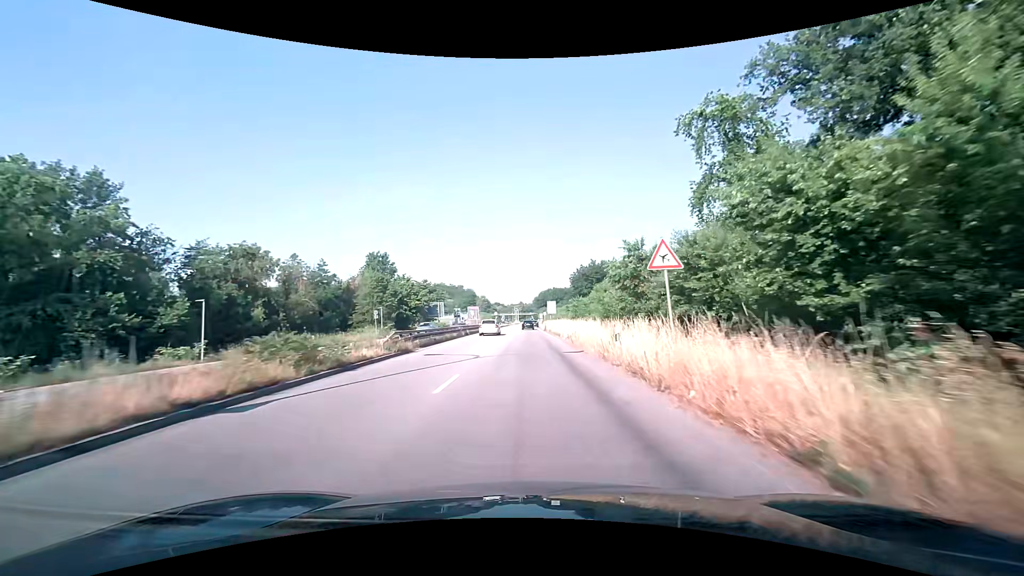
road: primary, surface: asphalt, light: Day
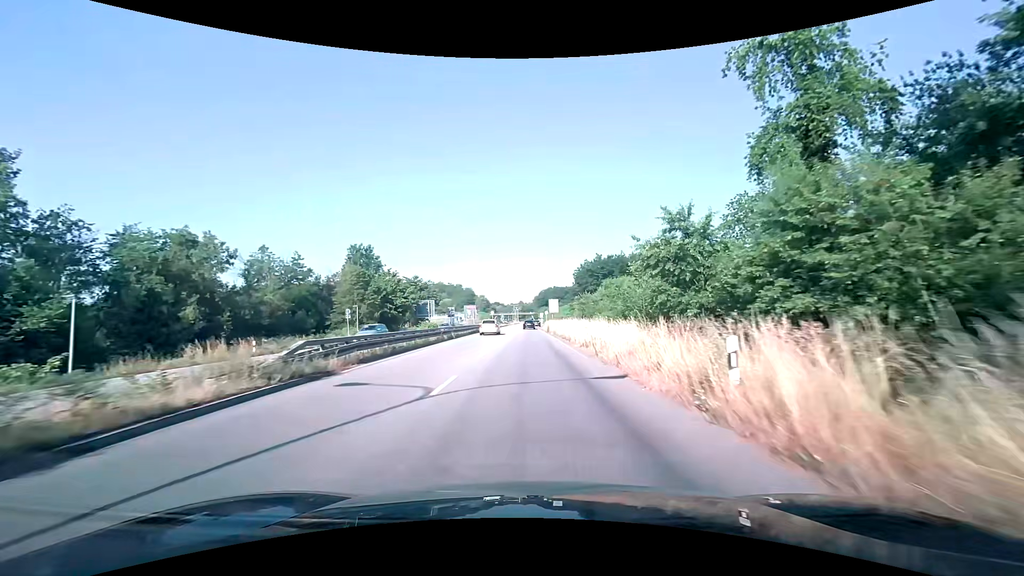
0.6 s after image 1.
(0.0, +9.2) m; 0°
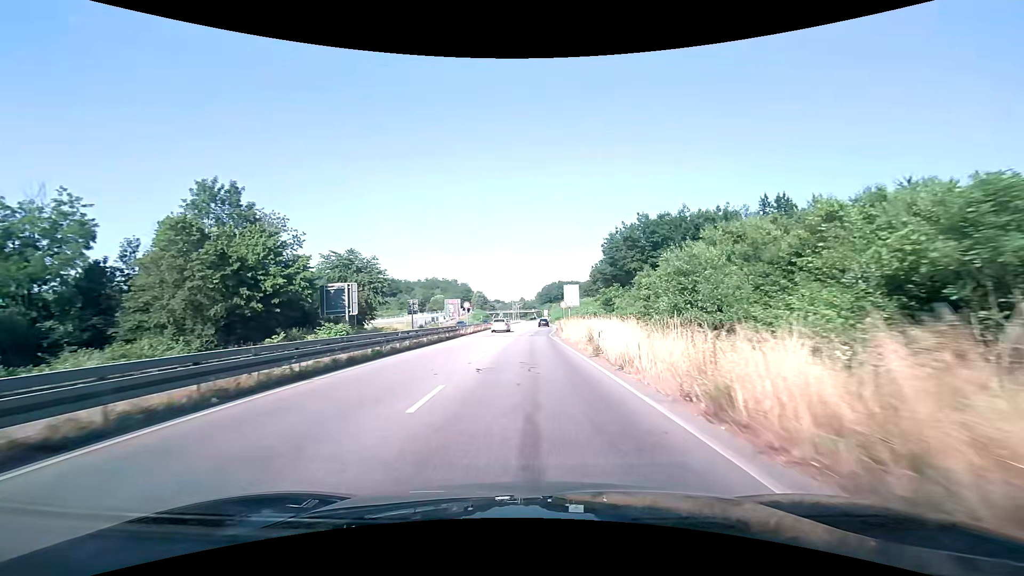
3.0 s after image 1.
(-0.2, +38.1) m; 0°
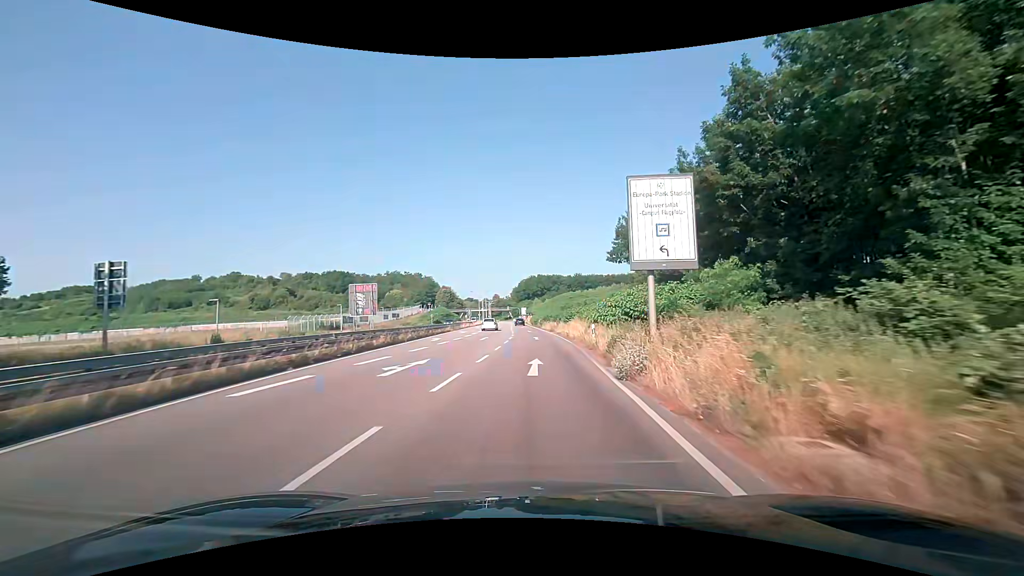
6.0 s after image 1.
(+0.6, +49.0) m; +3°
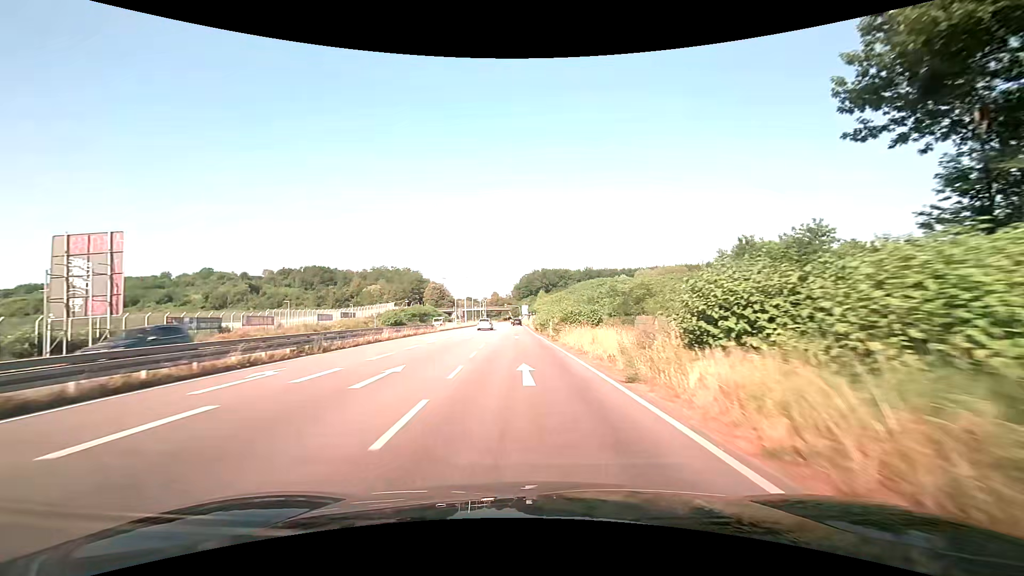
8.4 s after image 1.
(+0.3, +40.2) m; 0°
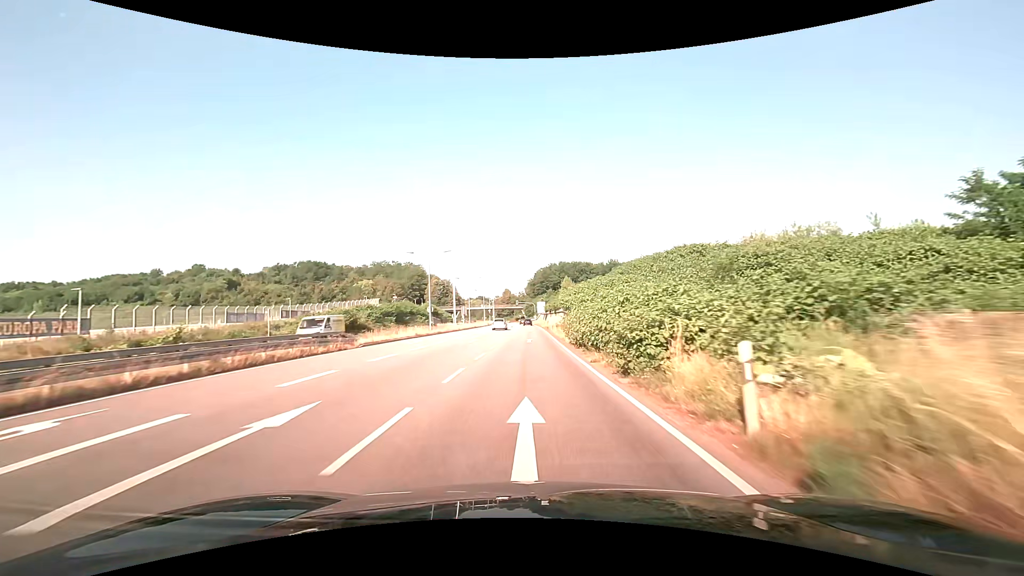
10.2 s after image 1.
(-0.7, +31.0) m; -2°
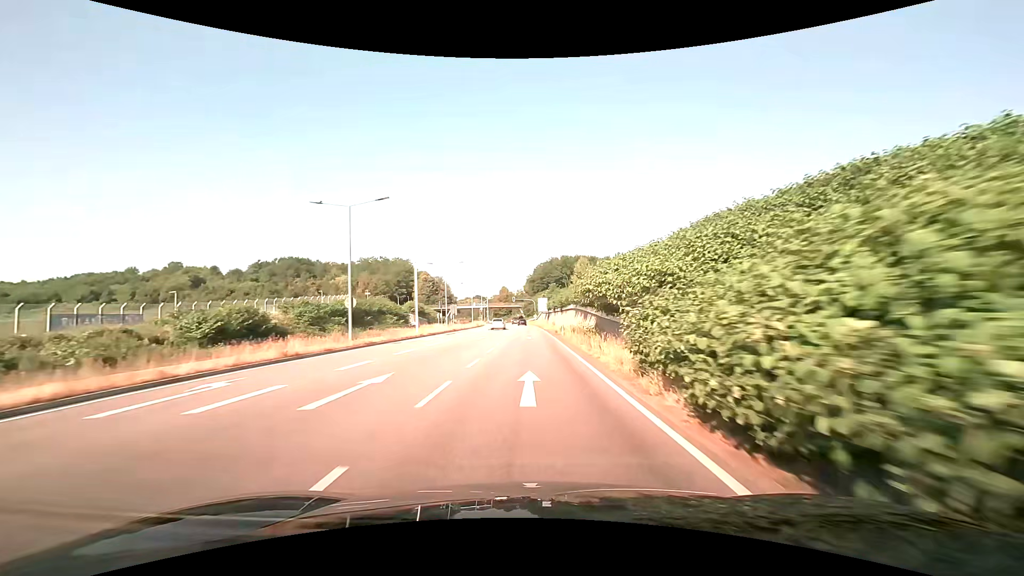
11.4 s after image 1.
(+0.1, +21.0) m; 0°
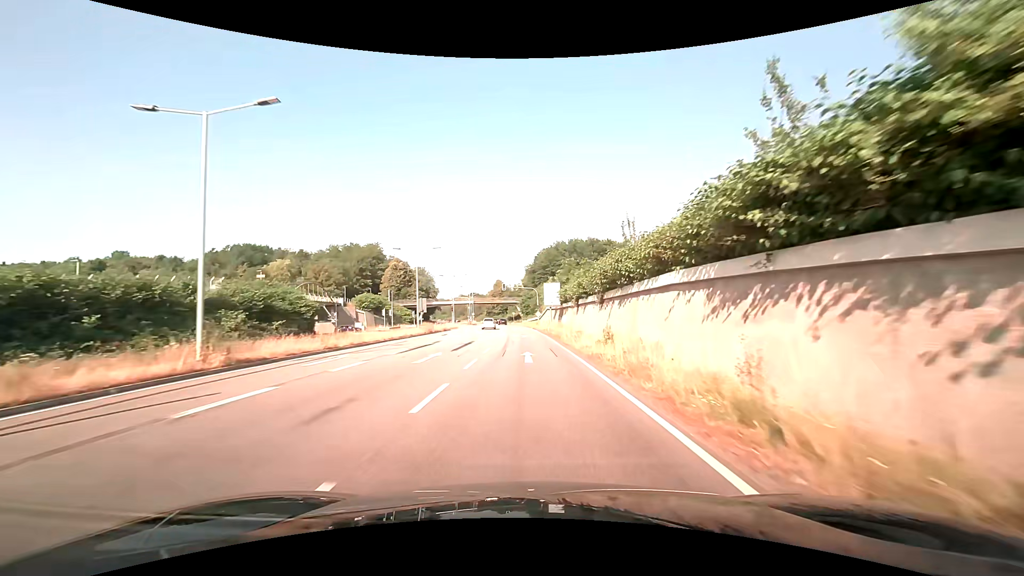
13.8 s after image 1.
(0.0, +42.7) m; 0°
(0, +10) (0, +20) (0, +30) (0, +40) (-1, +50) (-1, +60) (-1, +70) (-2, +80) (-3, +90) (-4, +100) m
